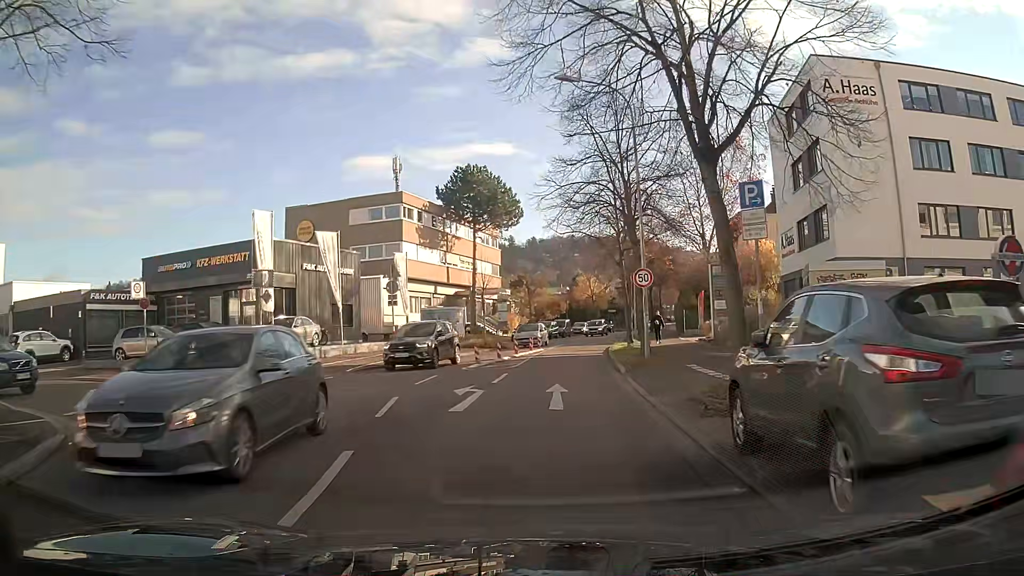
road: secondary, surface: asphalt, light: Day
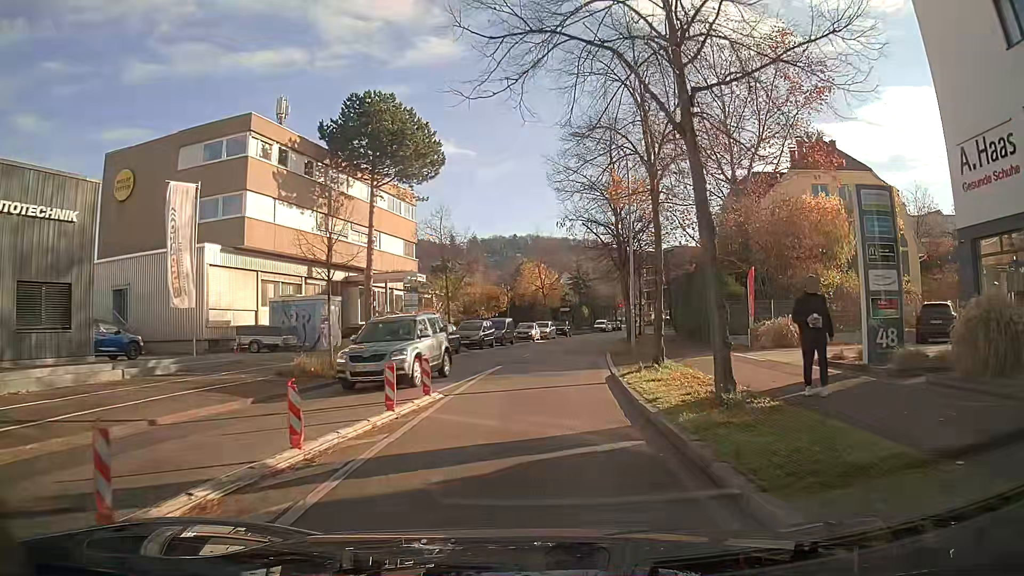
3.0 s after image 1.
(+1.1, +22.5) m; +6°
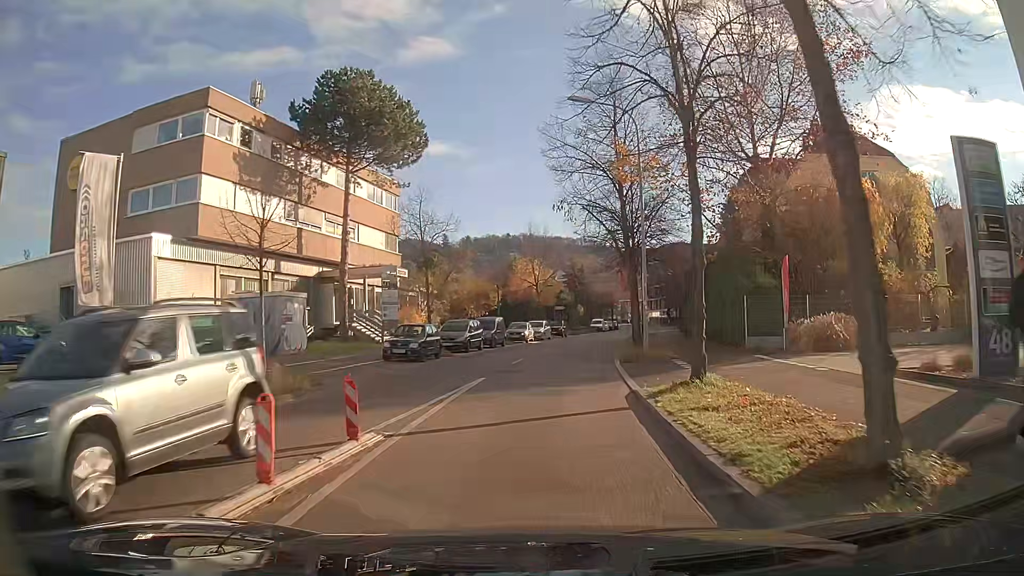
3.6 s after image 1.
(0.0, +4.6) m; 0°
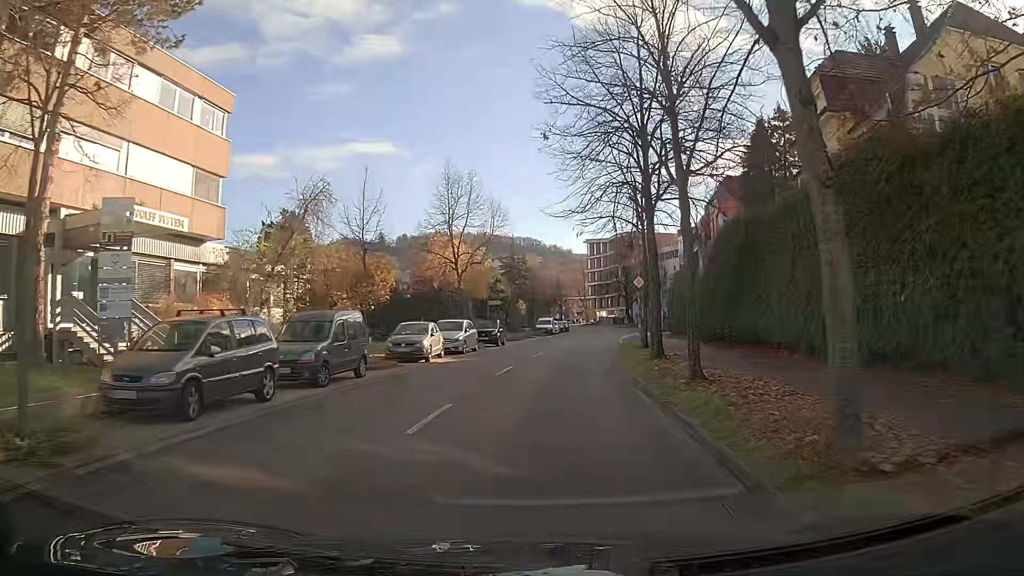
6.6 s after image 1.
(+0.9, +23.1) m; +4°
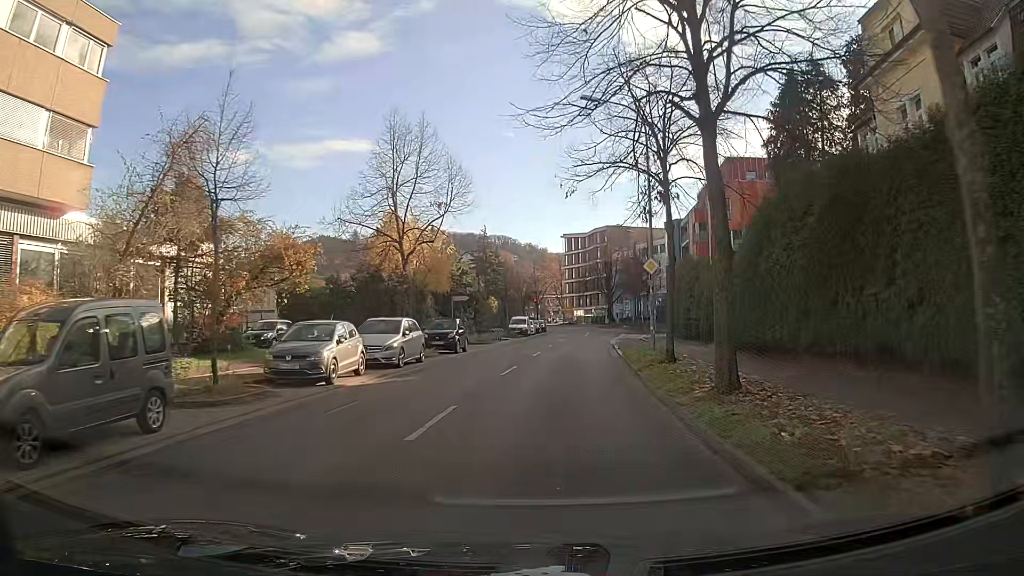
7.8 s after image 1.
(+0.2, +9.4) m; +3°
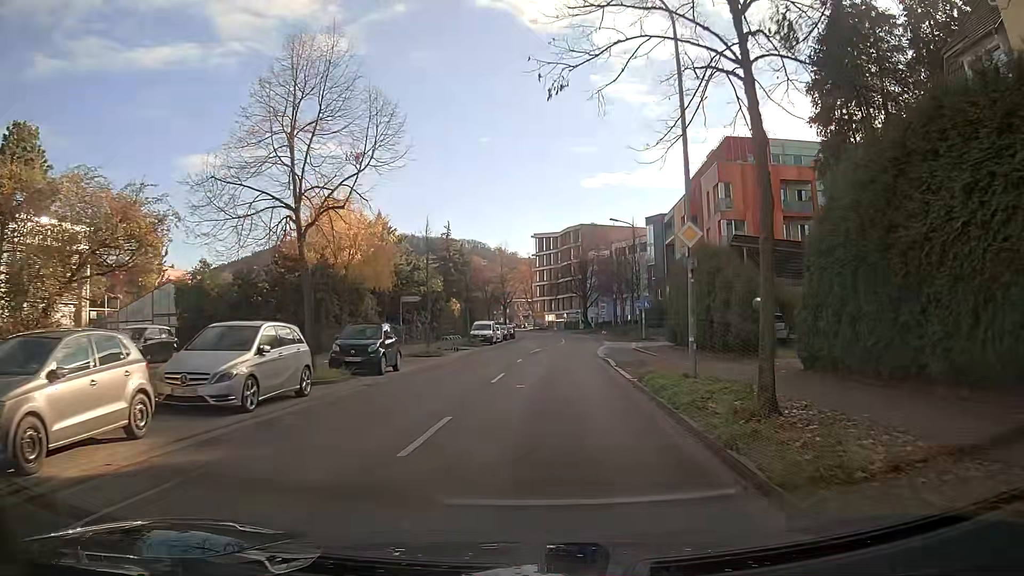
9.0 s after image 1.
(+0.2, +9.6) m; +2°
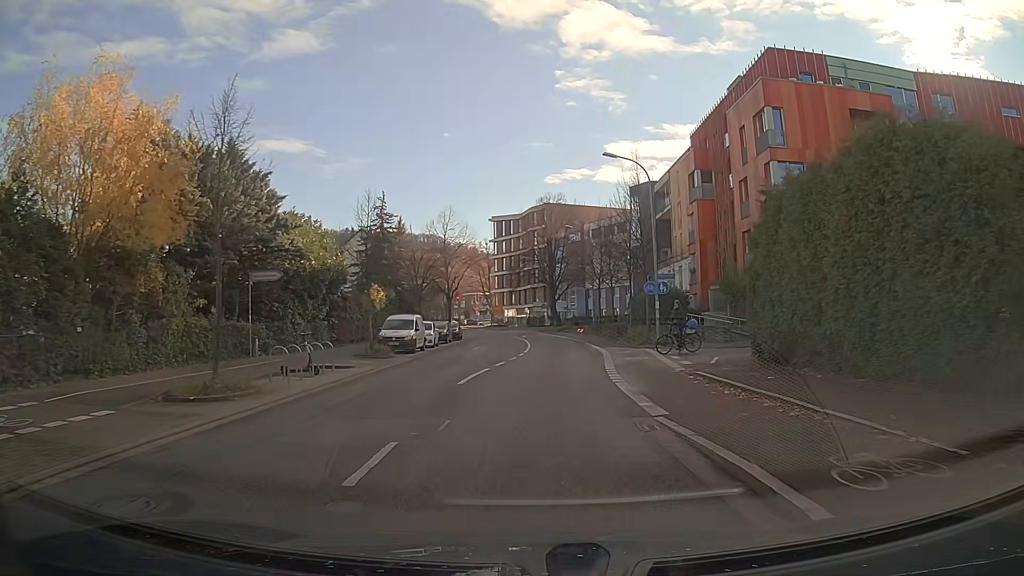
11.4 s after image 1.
(+0.7, +19.4) m; +3°
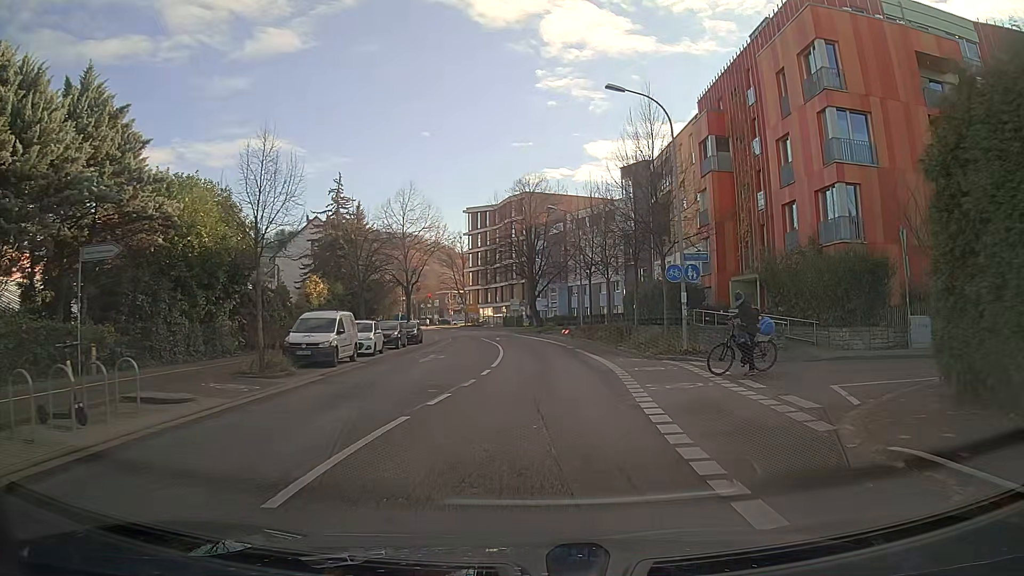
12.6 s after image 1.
(+0.1, +9.8) m; +2°
(0, +10) (0, +20) (0, +30) (-1, +40) (-2, +50) (-4, +60) (-6, +69) (-9, +79) (-12, +89) (-15, +98) m
